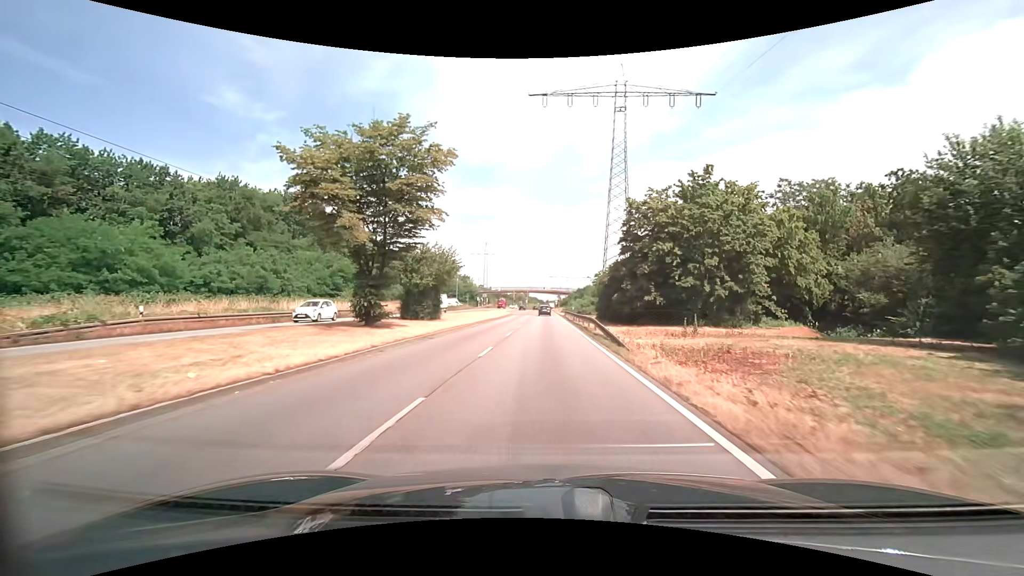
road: primary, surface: asphalt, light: Day
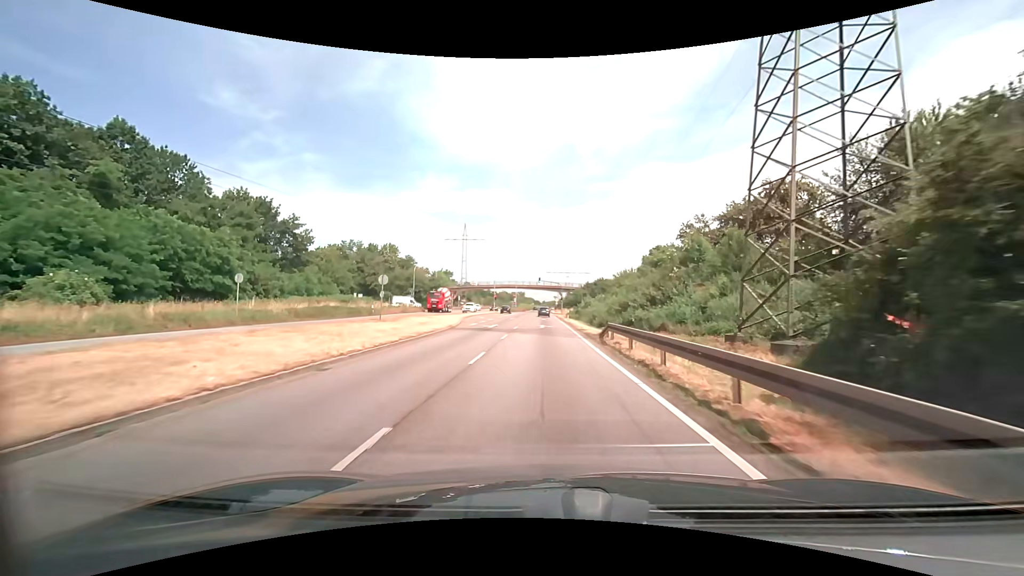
(-0.1, +47.0) m; 0°
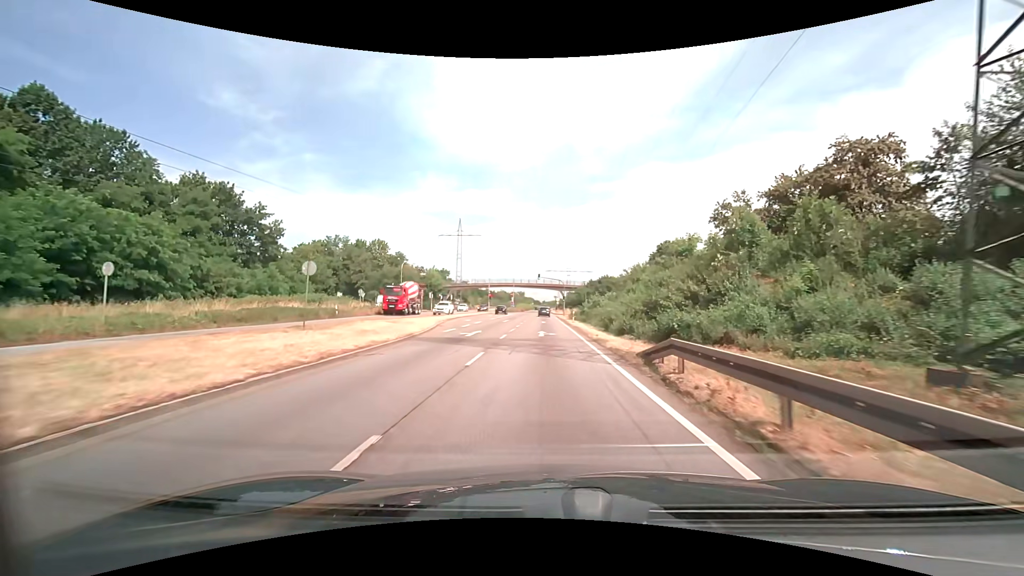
(0.0, +9.4) m; 0°
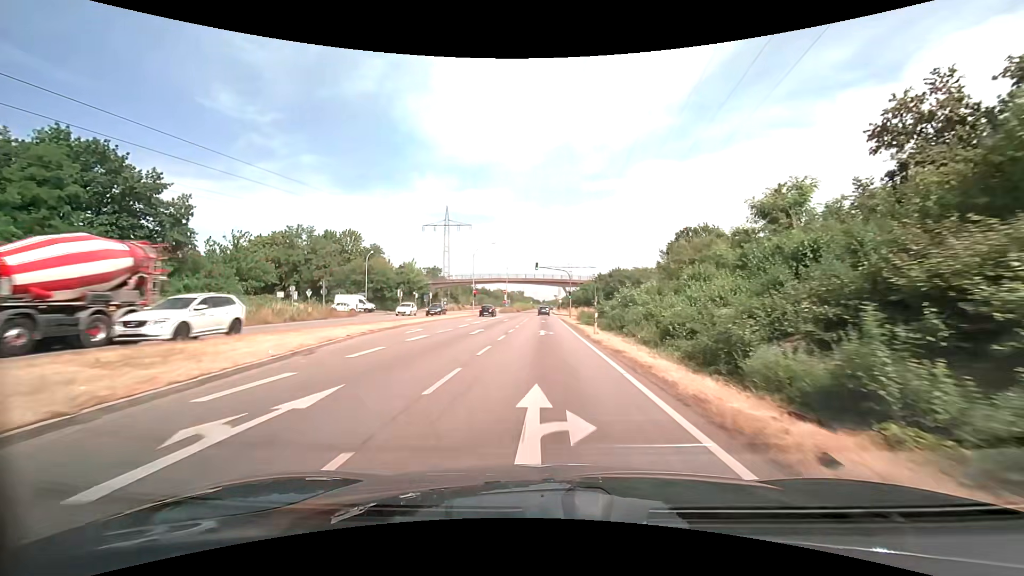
(+0.1, +18.7) m; +1°
(0, +10) (0, +20) (0, +30) (0, +40) (0, +50) (0, +60) (0, +70) (0, +80) (0, +90) (-1, +100) m
